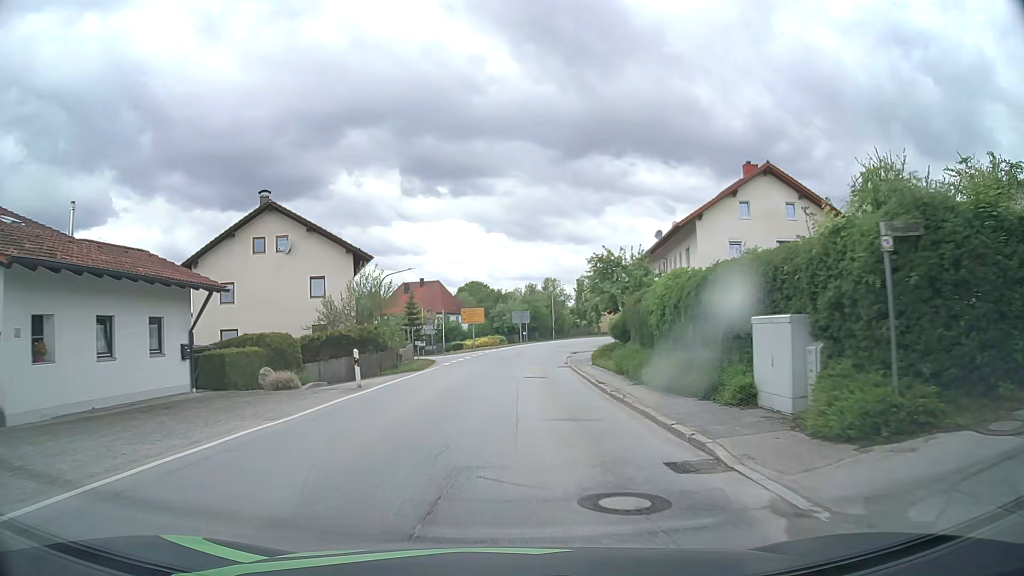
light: Day
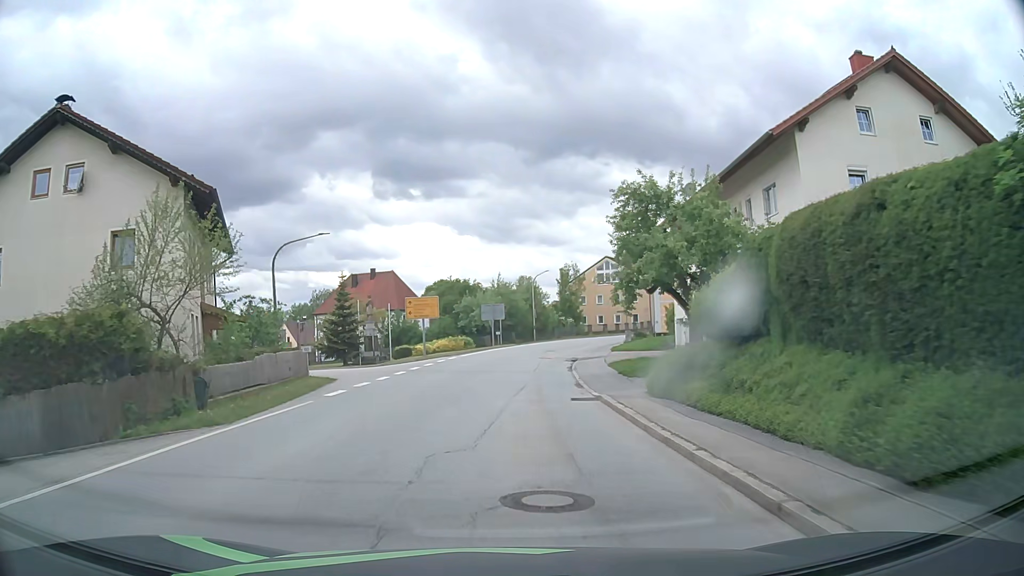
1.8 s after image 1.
(+0.6, +18.7) m; +3°
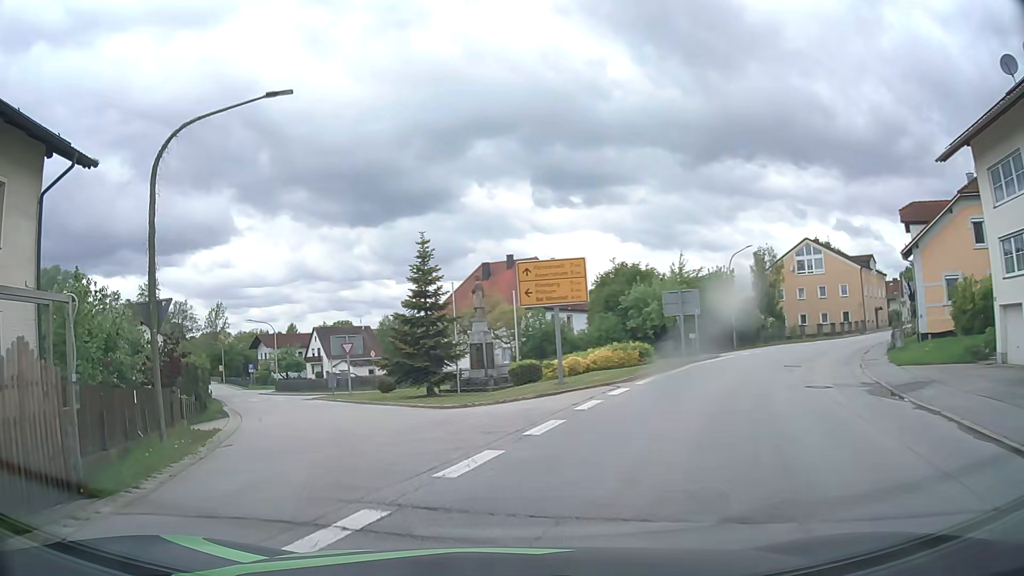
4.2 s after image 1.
(-1.2, +21.6) m; -14°
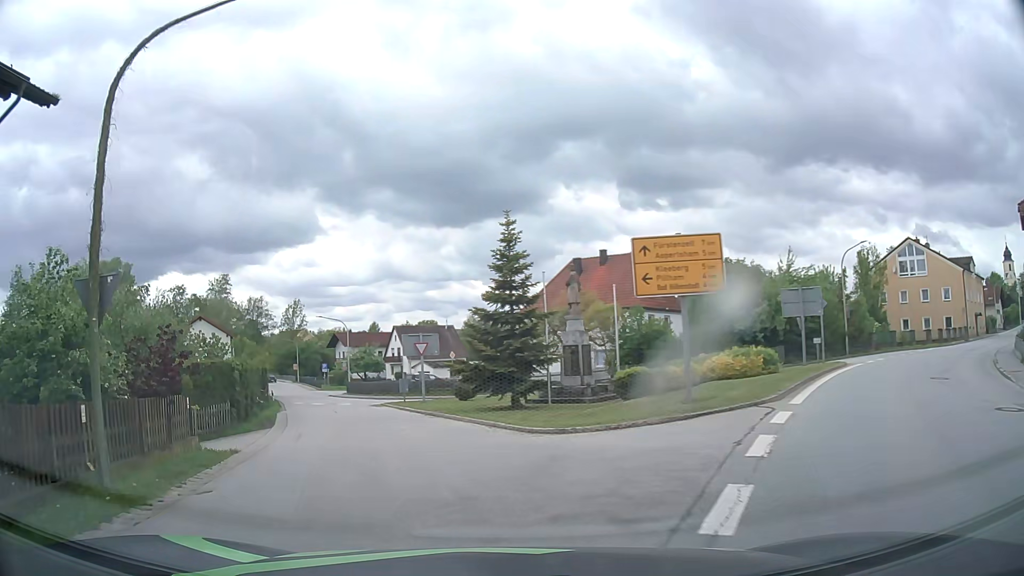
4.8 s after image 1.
(-0.3, +4.9) m; -7°
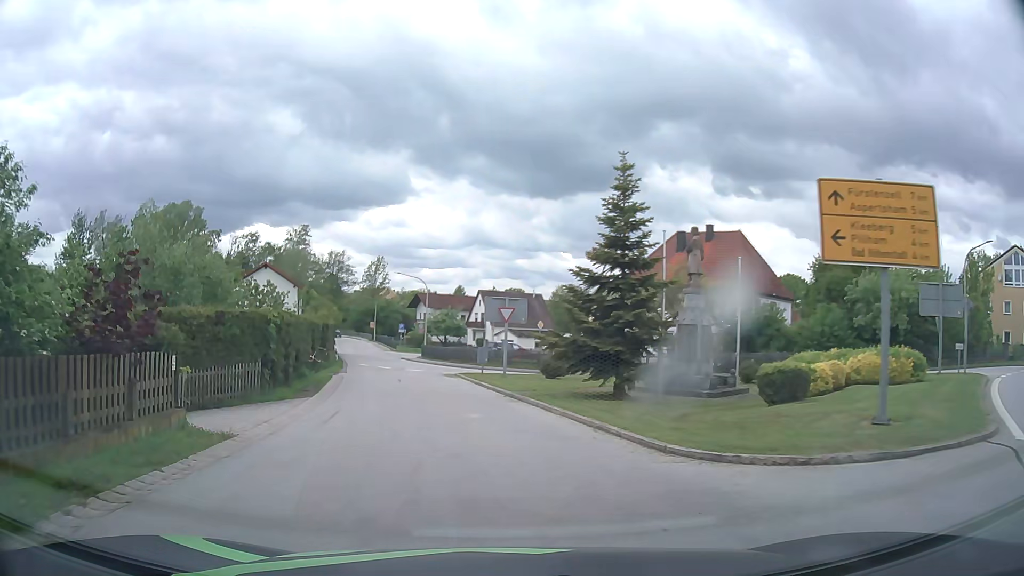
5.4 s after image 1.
(-0.4, +4.9) m; -8°
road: tertiary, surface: asphalt
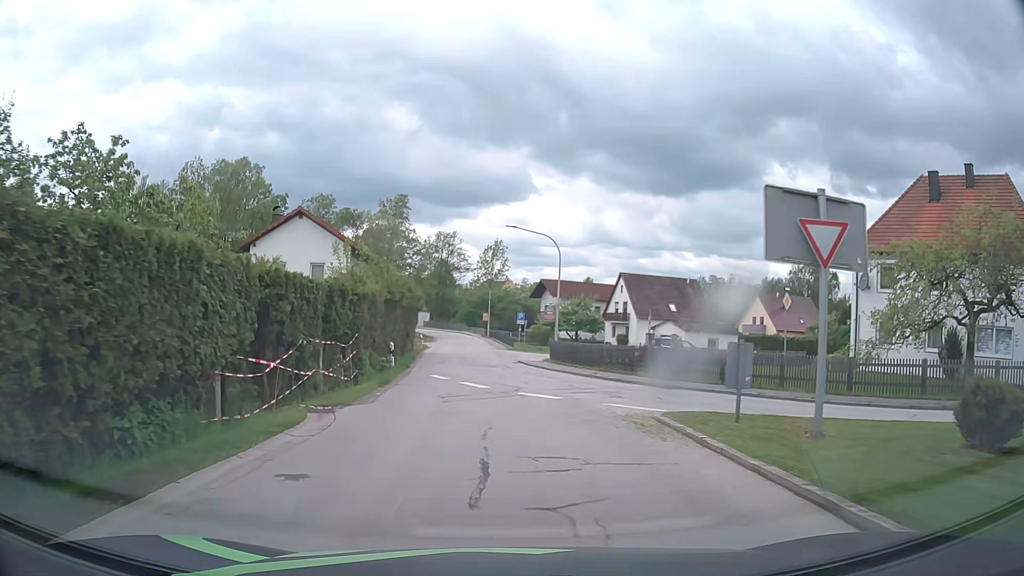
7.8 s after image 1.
(-2.2, +21.1) m; -9°
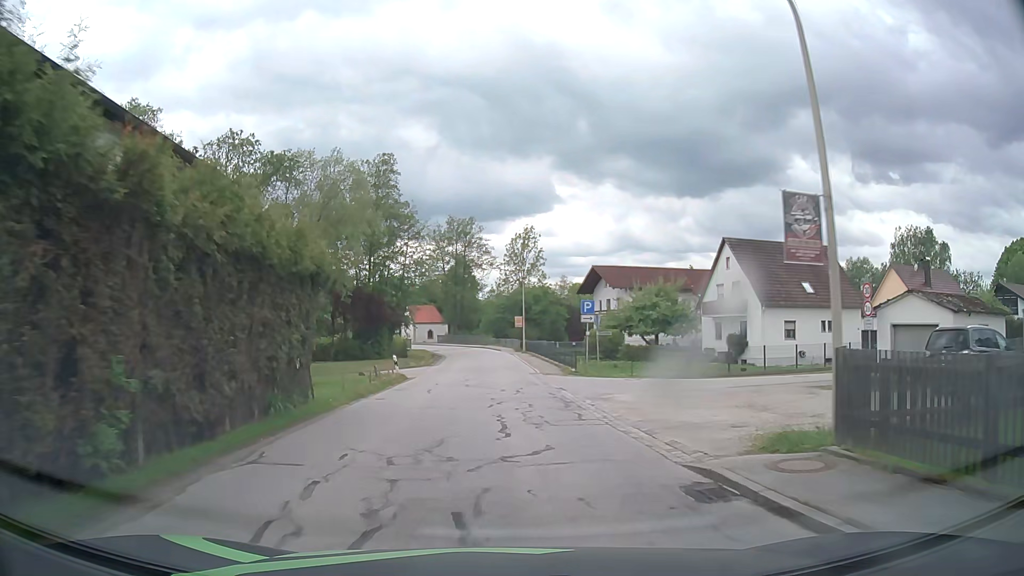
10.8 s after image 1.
(-0.9, +29.0) m; -3°
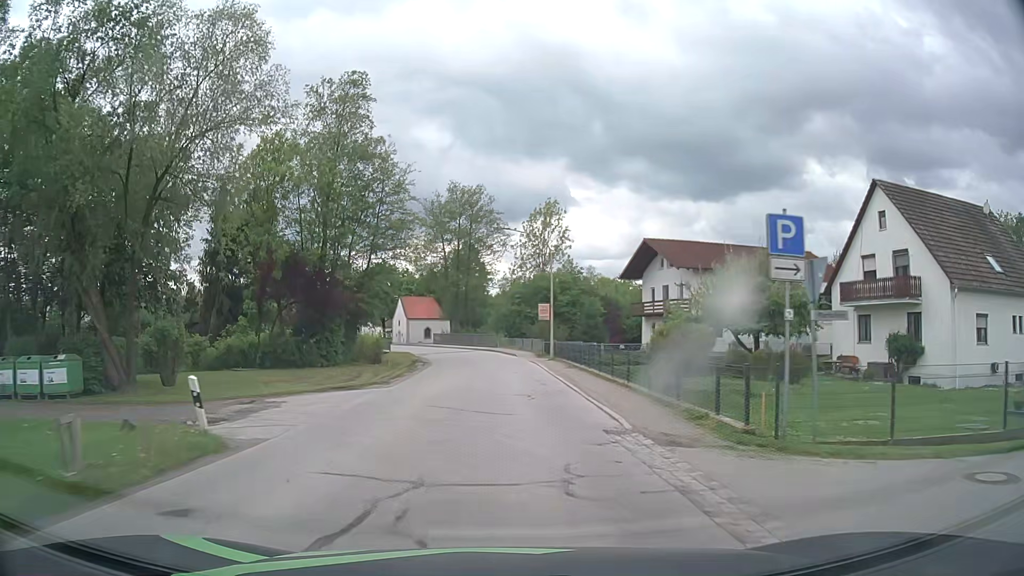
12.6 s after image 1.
(-0.3, +20.7) m; -1°
(0, +10) (0, +20) (0, +30) (-1, +40) (-3, +50) (-6, +59) (-10, +69) (-14, +78) (-18, +87) (-23, +96) m
